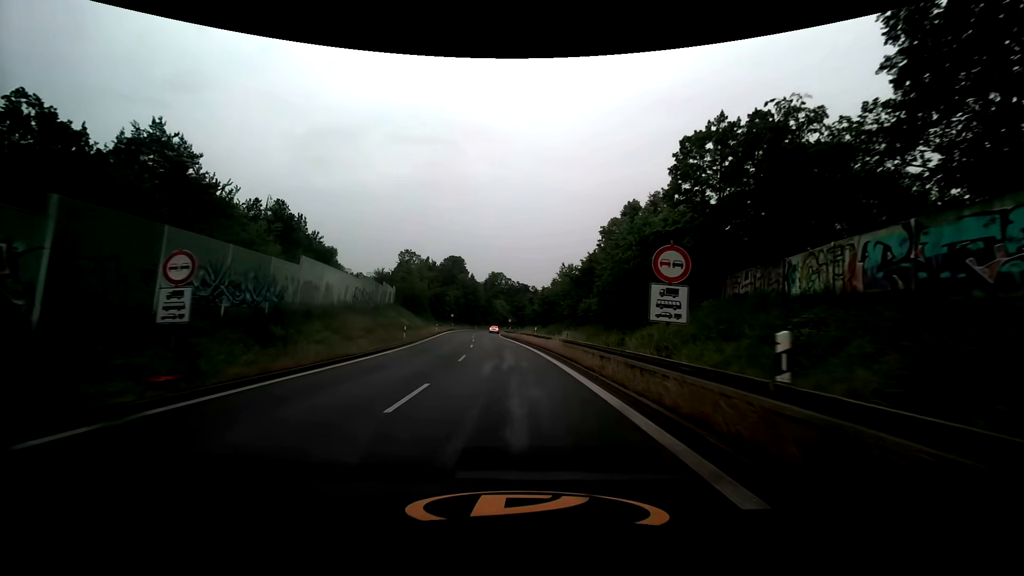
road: trunk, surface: asphalt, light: Day
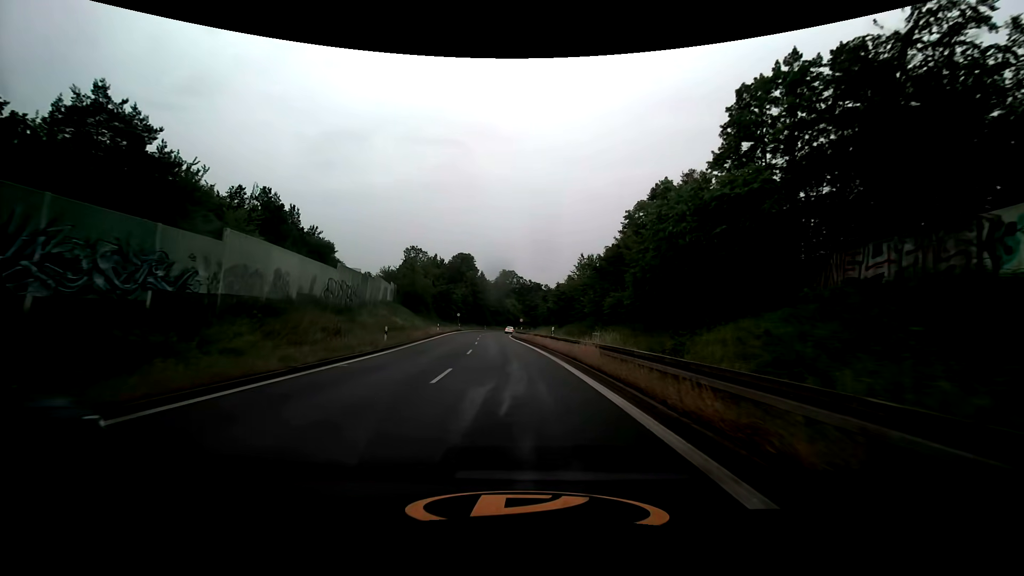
(0.0, +8.2) m; -1°
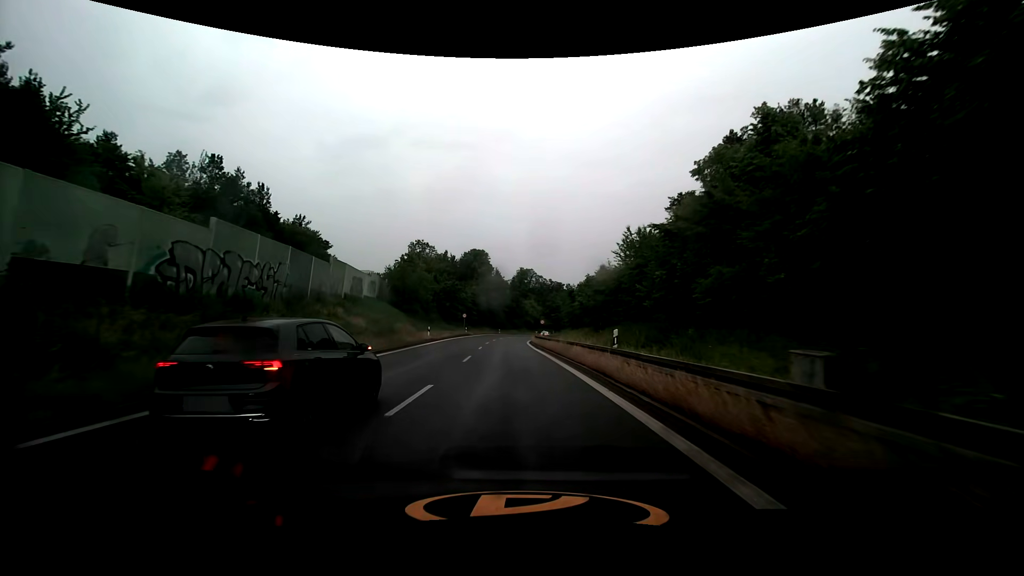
(-0.3, +16.6) m; -2°
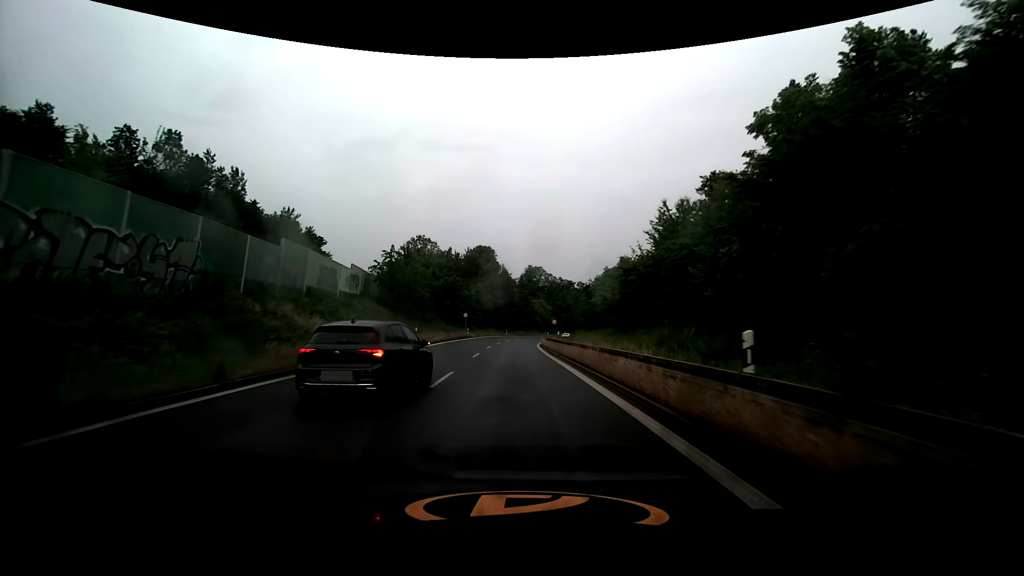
(-0.1, +8.4) m; -1°
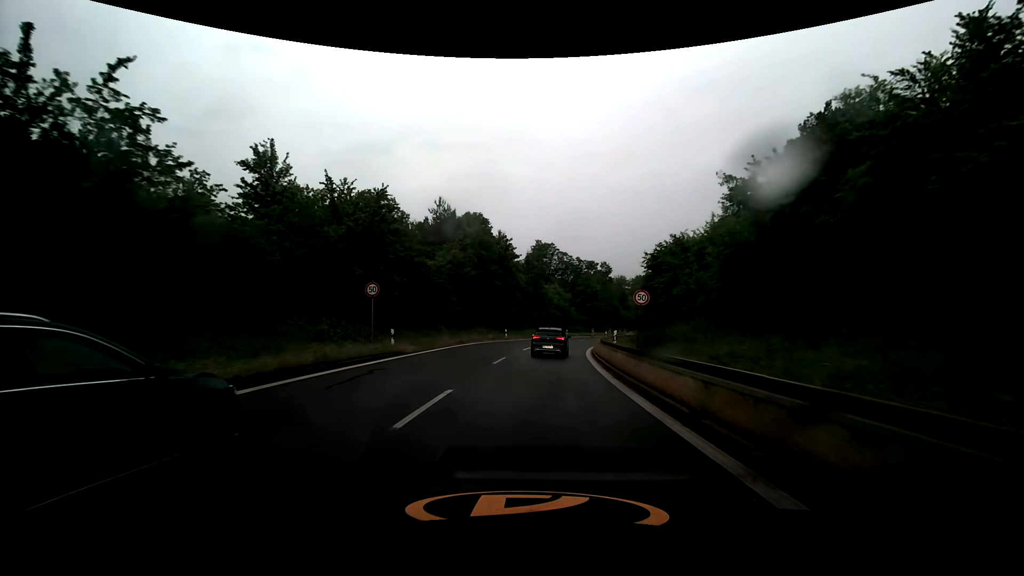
(-0.9, +40.7) m; 0°
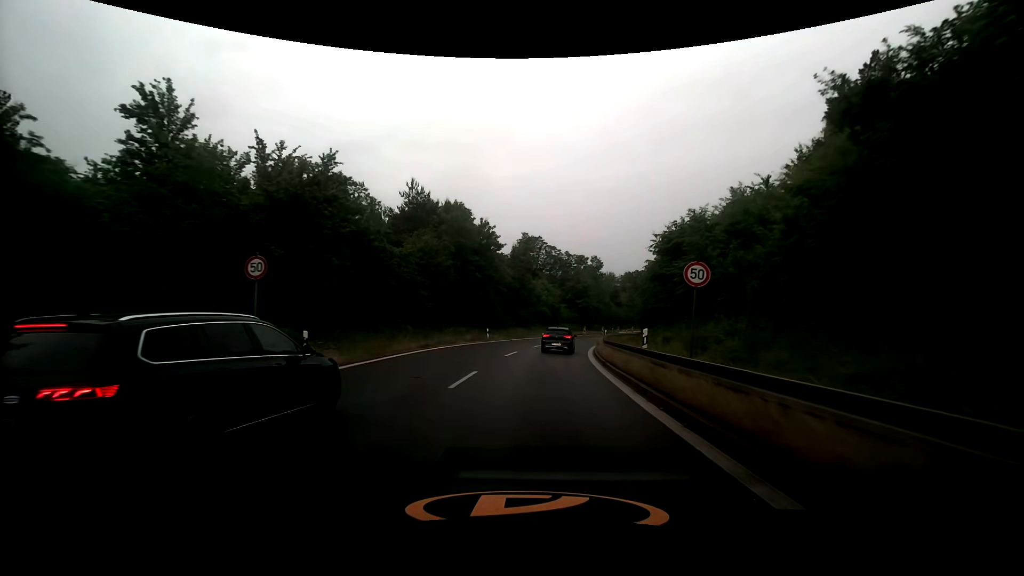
(+0.1, +7.9) m; +1°
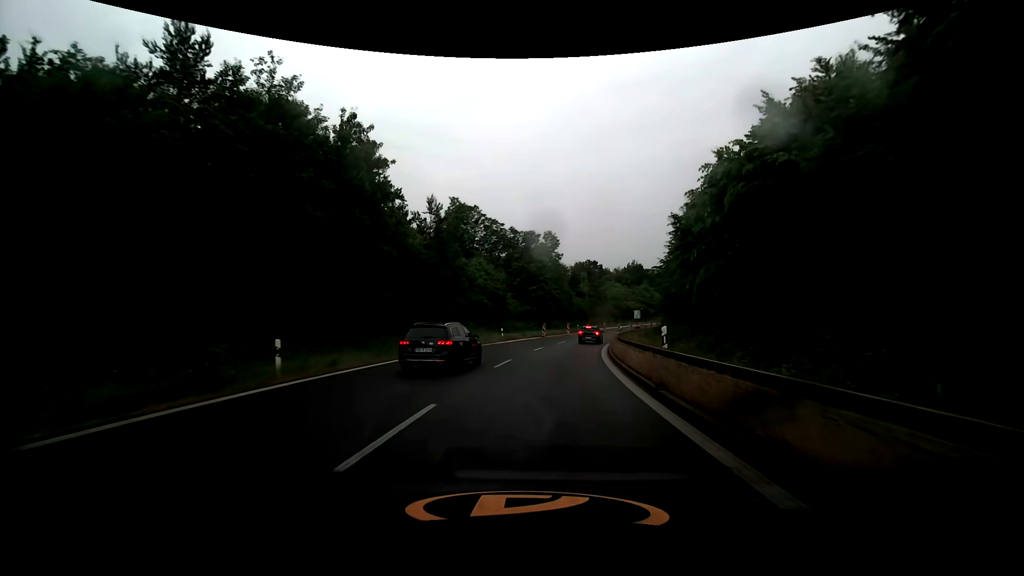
(+1.6, +29.8) m; +7°
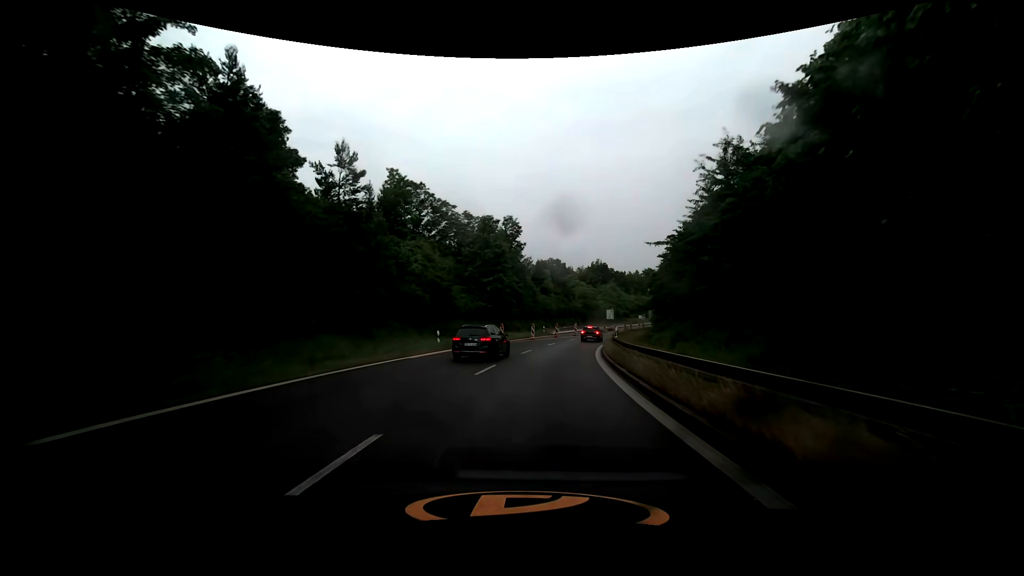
(+0.5, +14.2) m; +4°
(0, +10) (+1, +20) (+2, +30) (+4, +40) (+6, +50) (+9, +59) (+12, +69) (+15, +78) (+19, +87) (+24, +96) m
